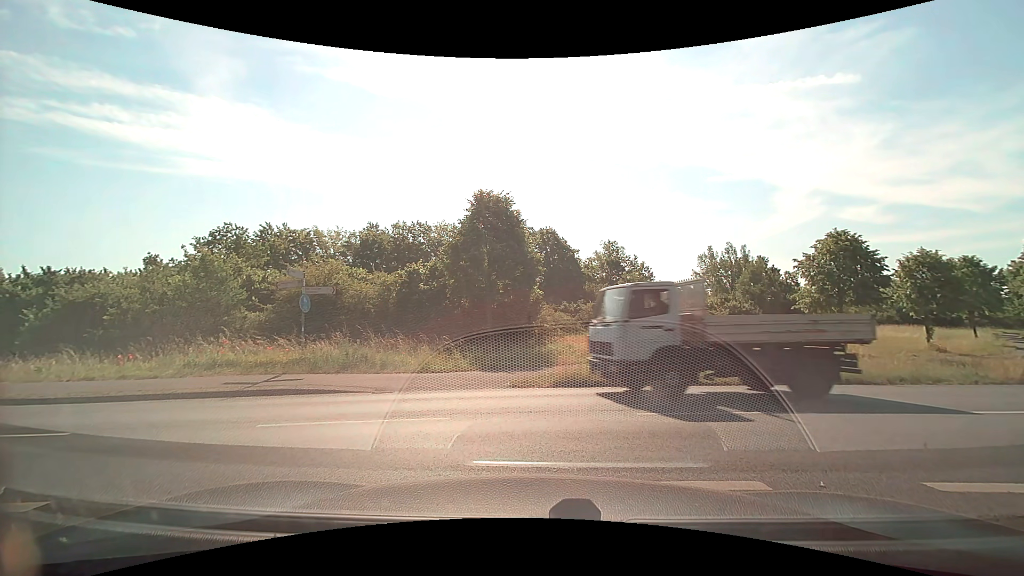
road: tertiary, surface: asphalt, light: Day
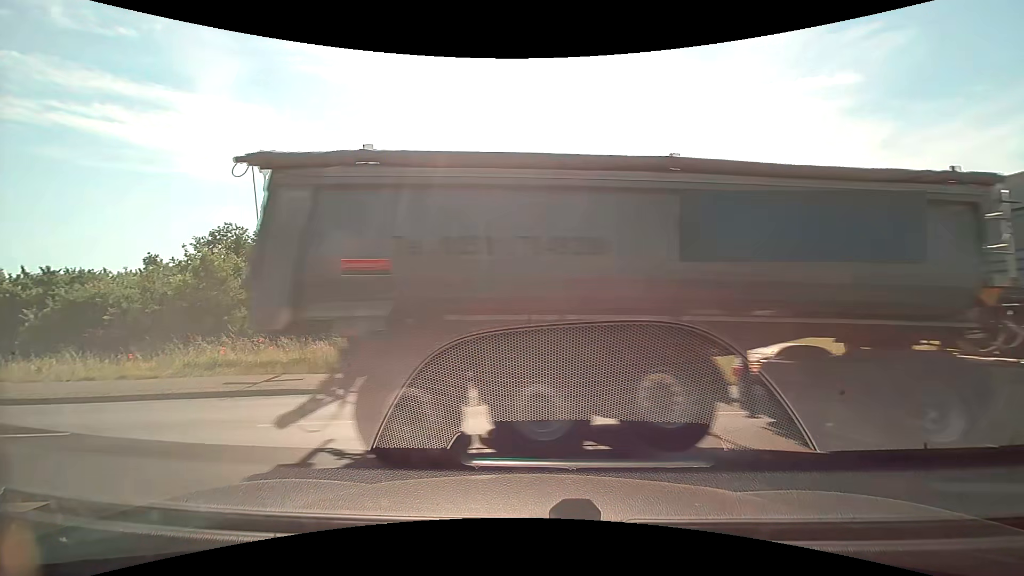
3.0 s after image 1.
(0.0, 0.0) m; 0°
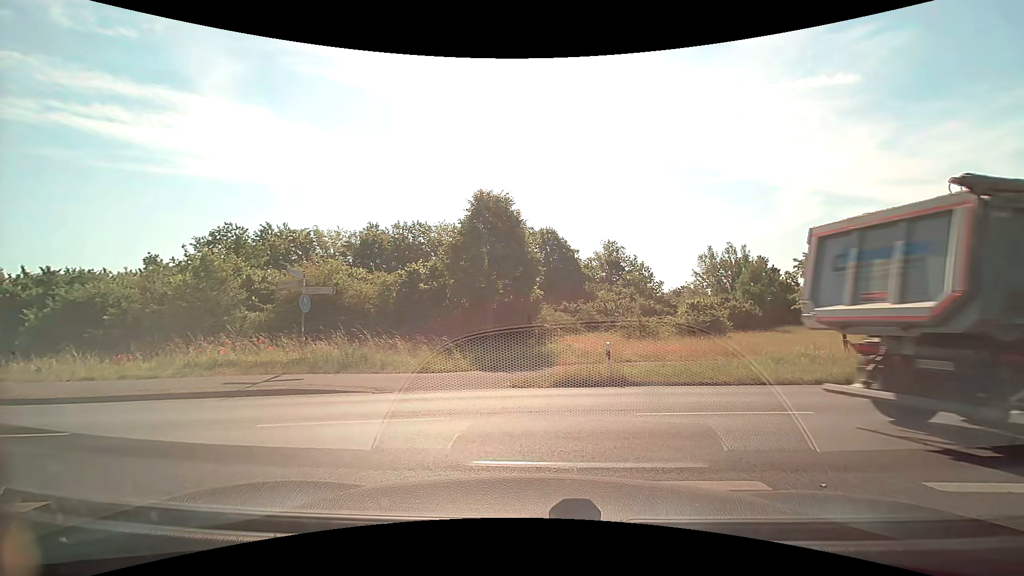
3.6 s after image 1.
(0.0, 0.0) m; 0°
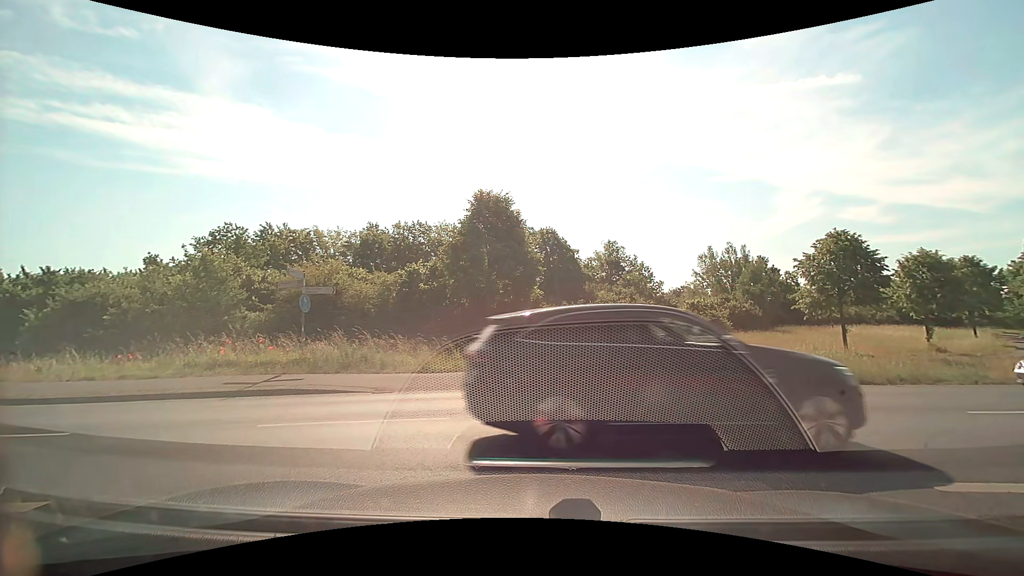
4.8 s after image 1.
(0.0, 0.0) m; 0°
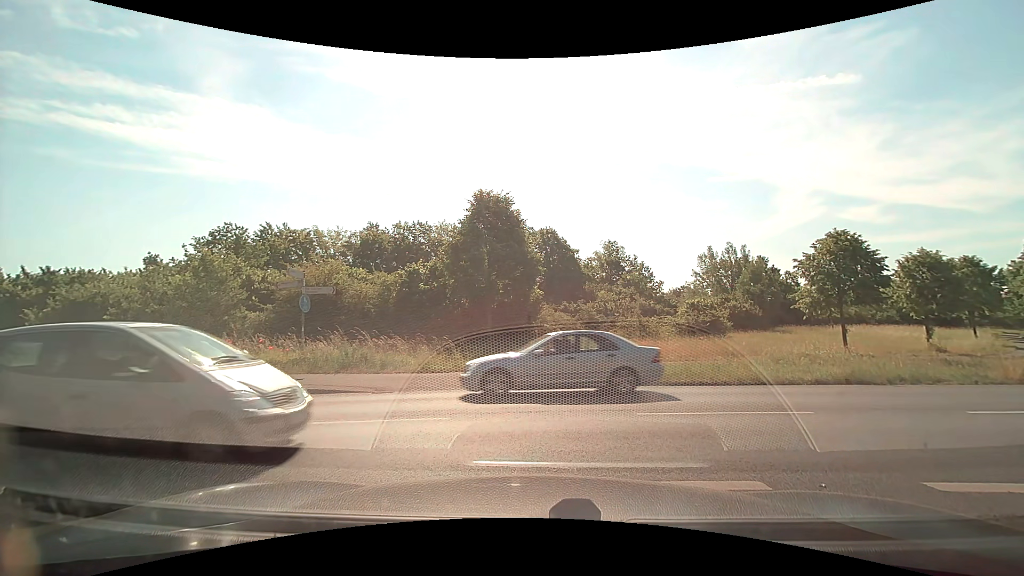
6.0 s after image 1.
(0.0, 0.0) m; 0°
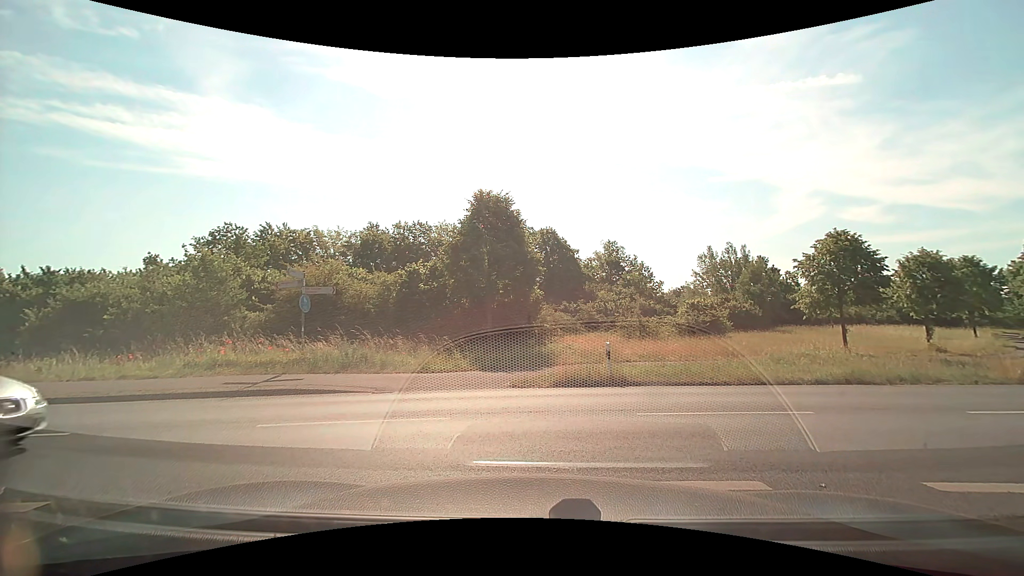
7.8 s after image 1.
(0.0, 0.0) m; 0°
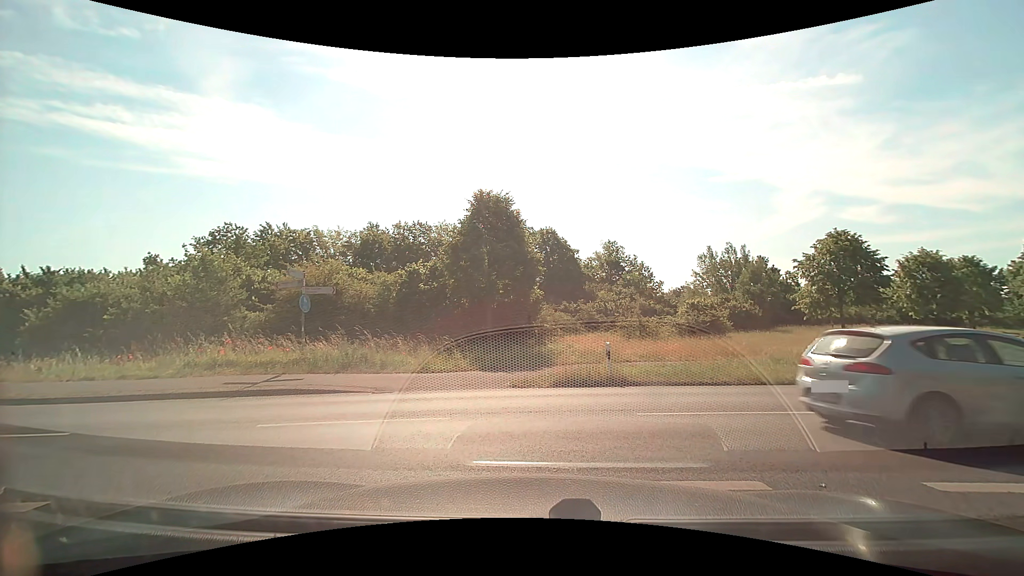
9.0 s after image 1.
(0.0, 0.0) m; 0°
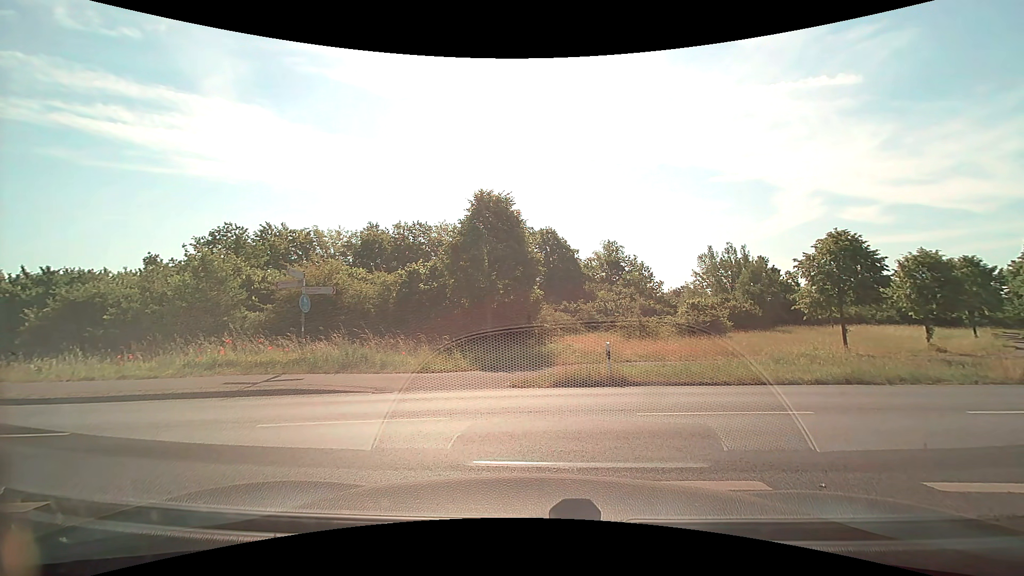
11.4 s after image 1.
(0.0, 0.0) m; 0°
(-4, +9) (-13, +12) (-23, +15) (-32, +17) (-41, +21) (-50, +27) (-58, +33) (-64, +40) (-70, +49) (-75, +57) m
